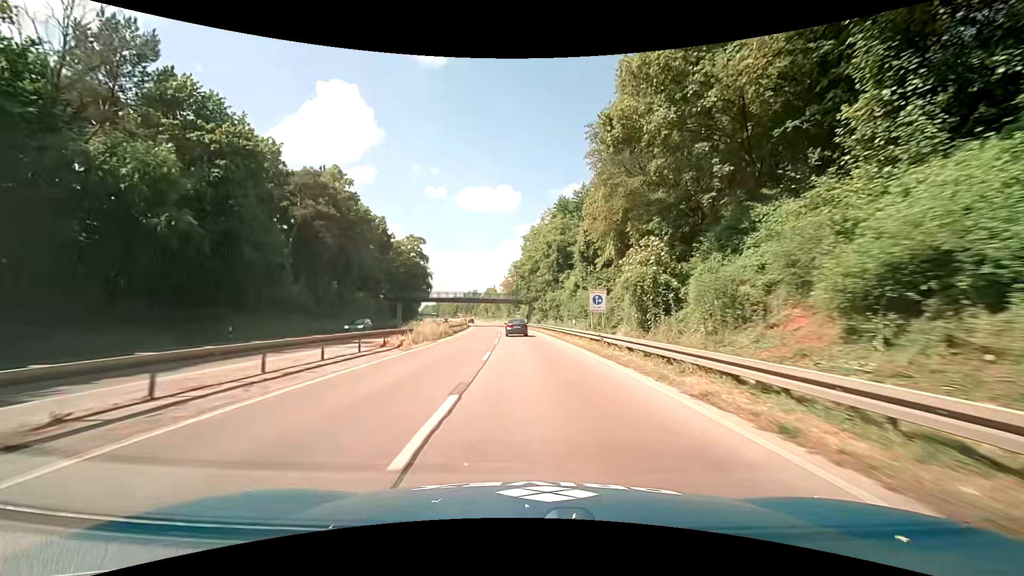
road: trunk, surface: asphalt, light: Day
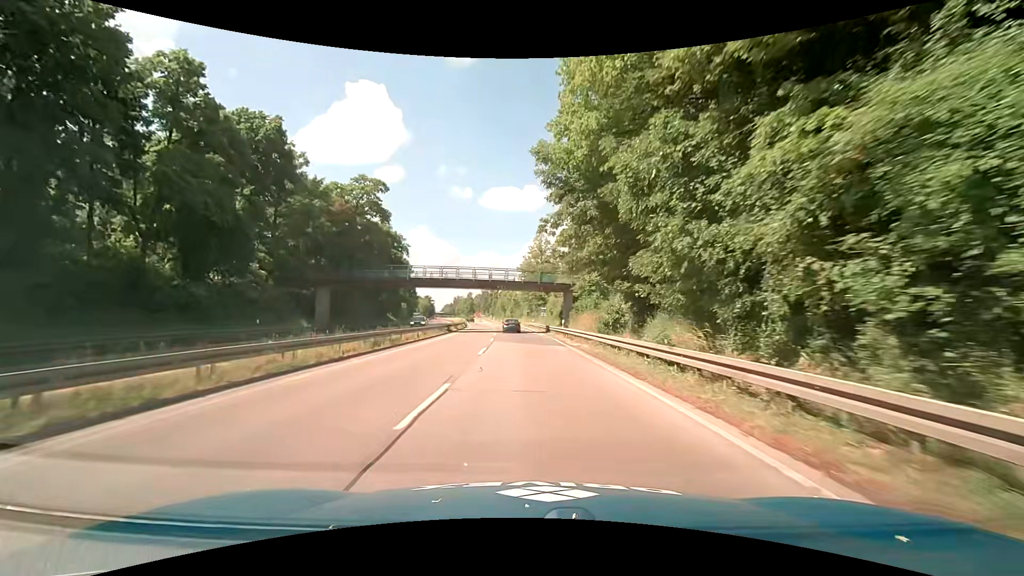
(-0.6, +46.6) m; -2°
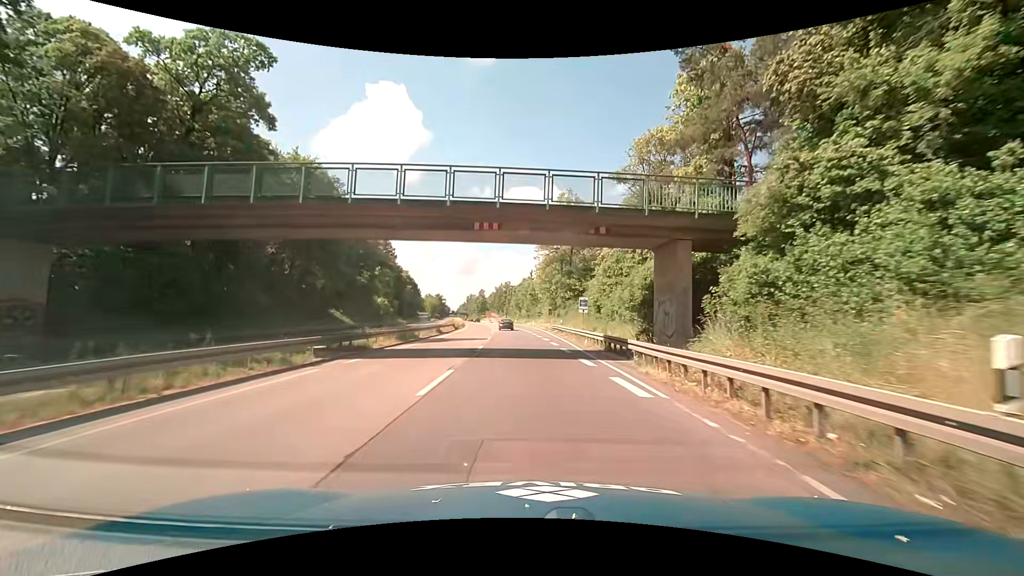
(-0.6, +34.3) m; -2°
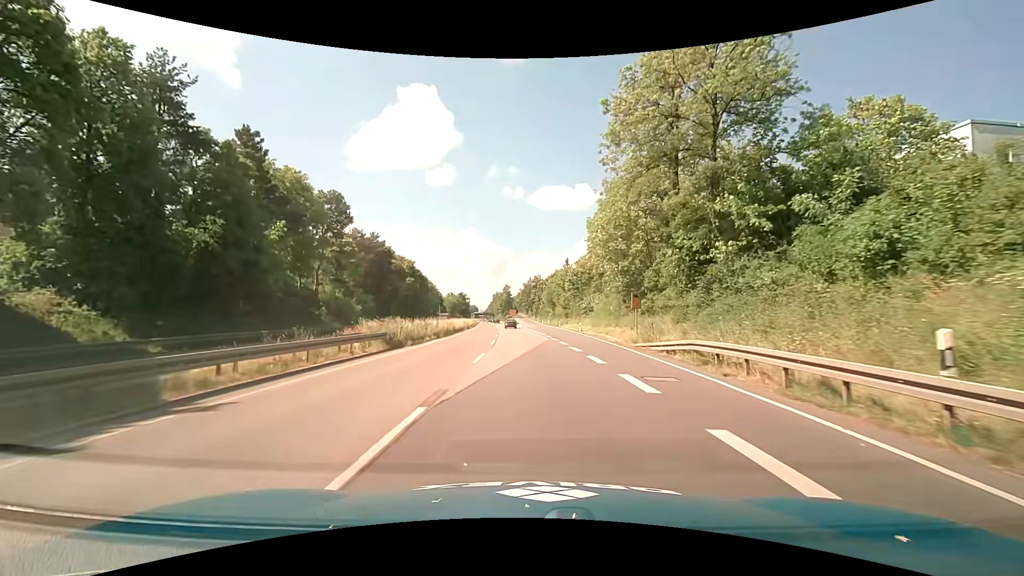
(-1.1, +41.8) m; -3°
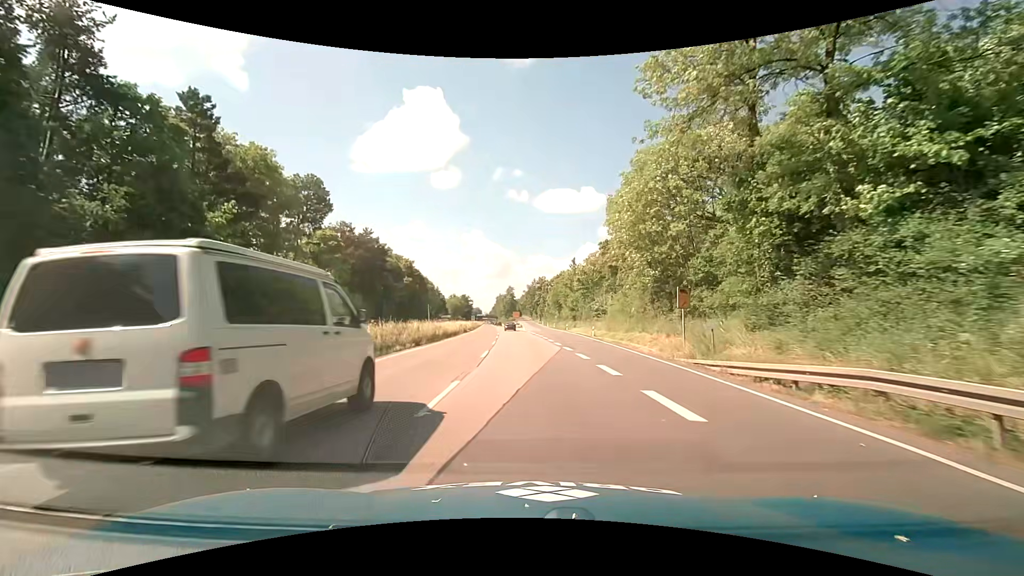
(-0.1, +8.2) m; -1°
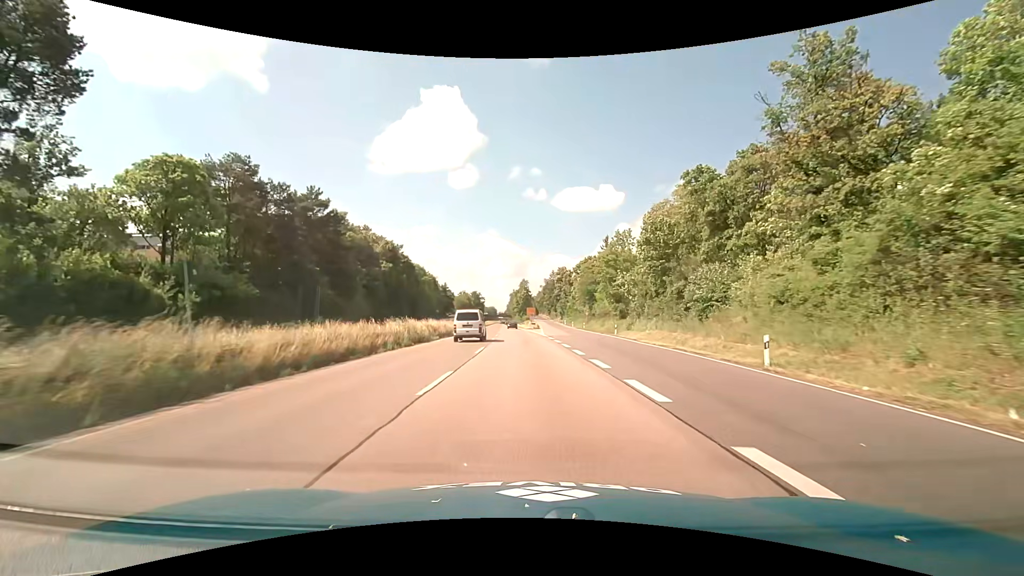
(-0.3, +34.6) m; -2°
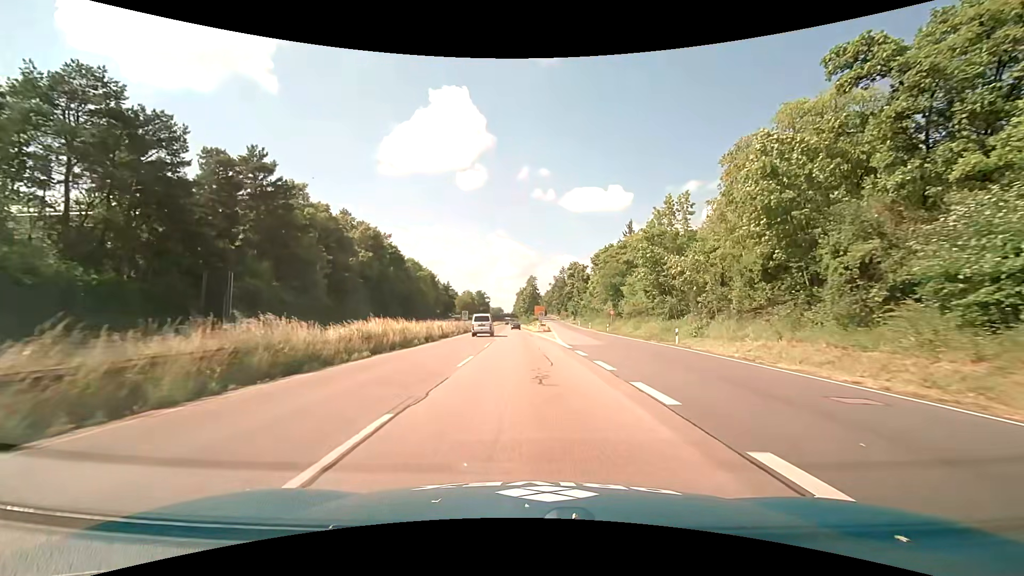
(-0.1, +18.2) m; -1°
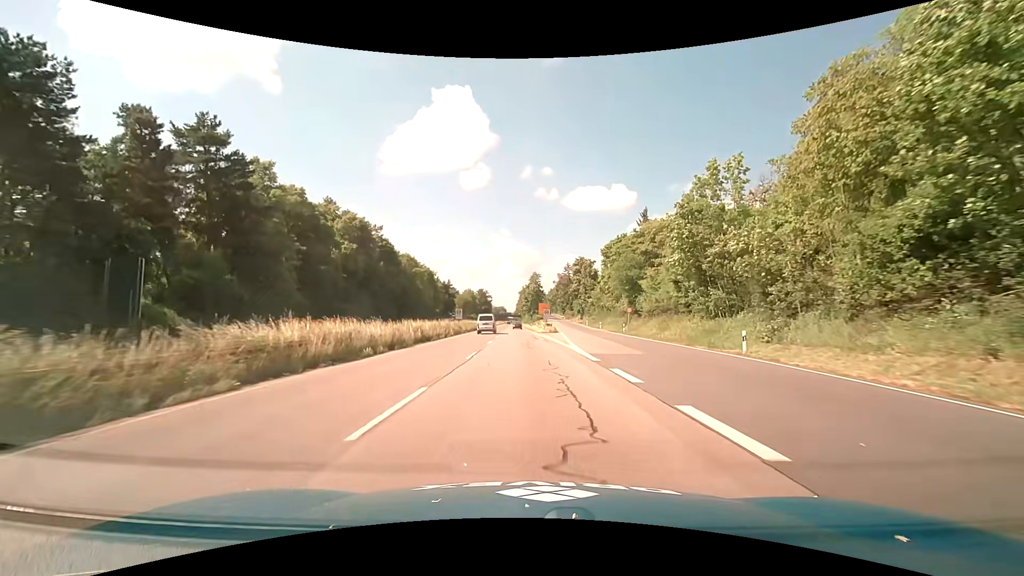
(0.0, +9.3) m; 0°
(0, +10) (0, +20) (-1, +30) (-1, +40) (-1, +50) (-2, +60) (-2, +70) (-3, +80) (-3, +90) (-3, +100) m
